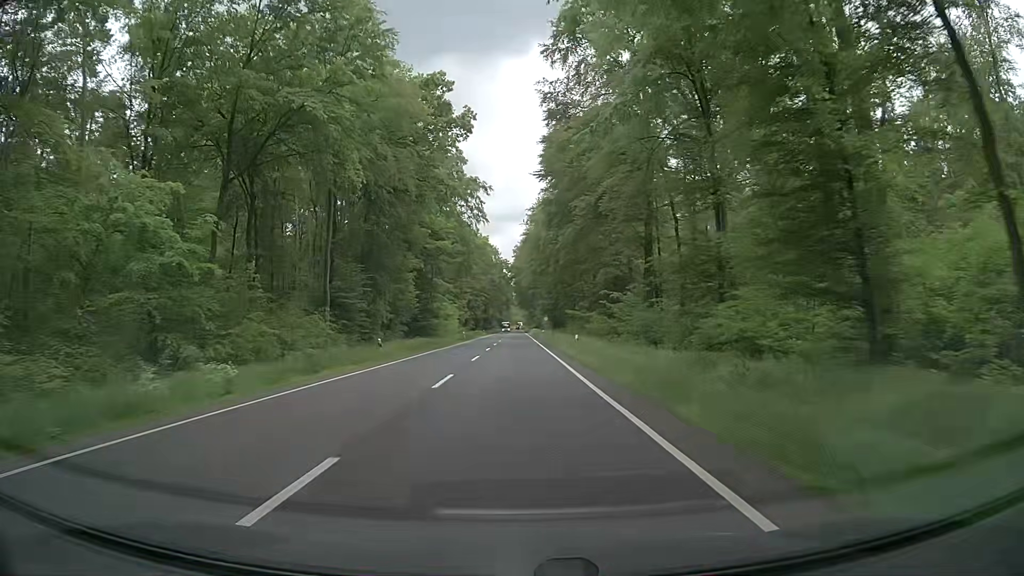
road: primary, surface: asphalt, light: Day
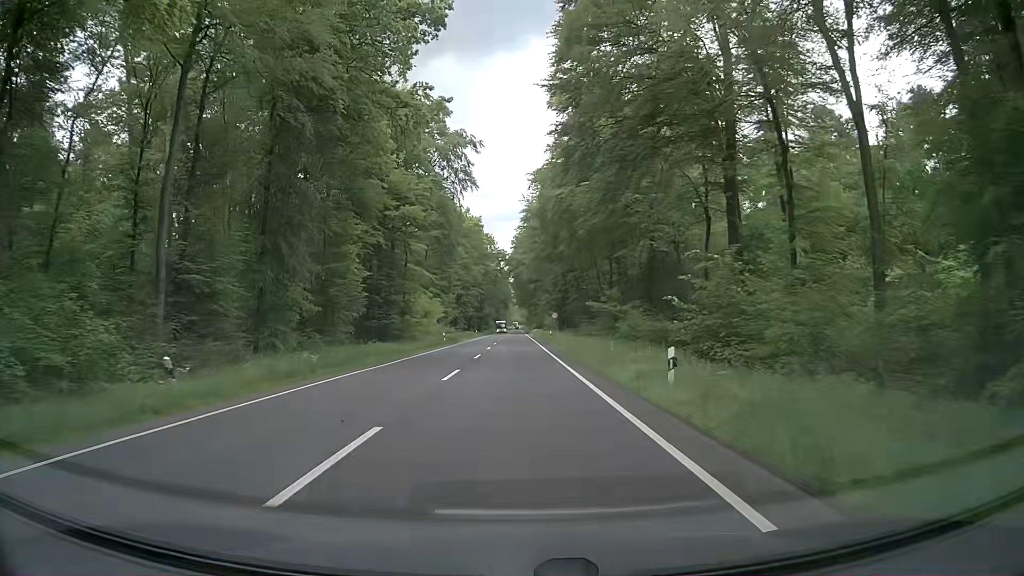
(0.0, +22.3) m; 0°
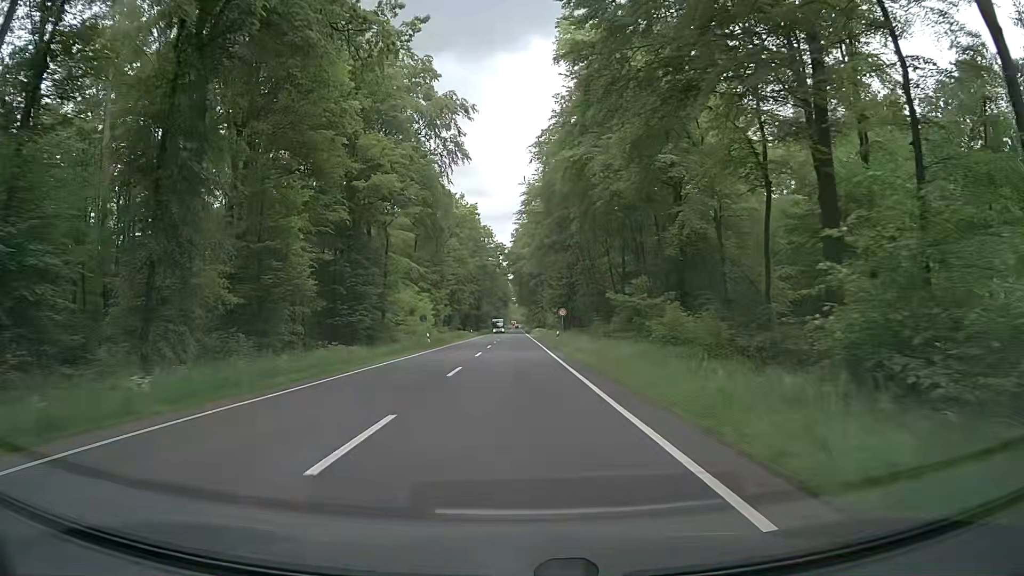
(0.0, +11.1) m; 0°
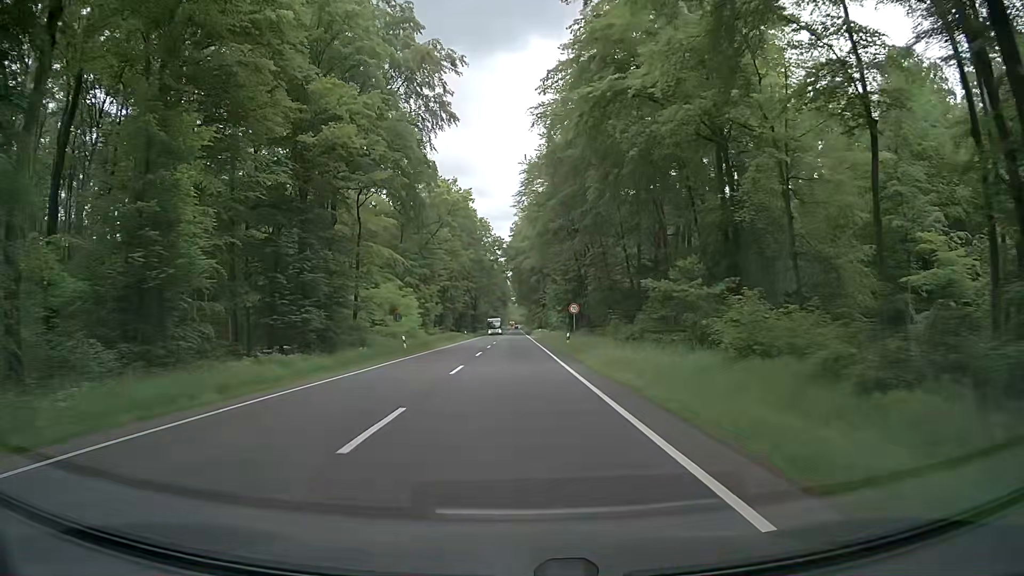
(0.0, +11.2) m; 0°
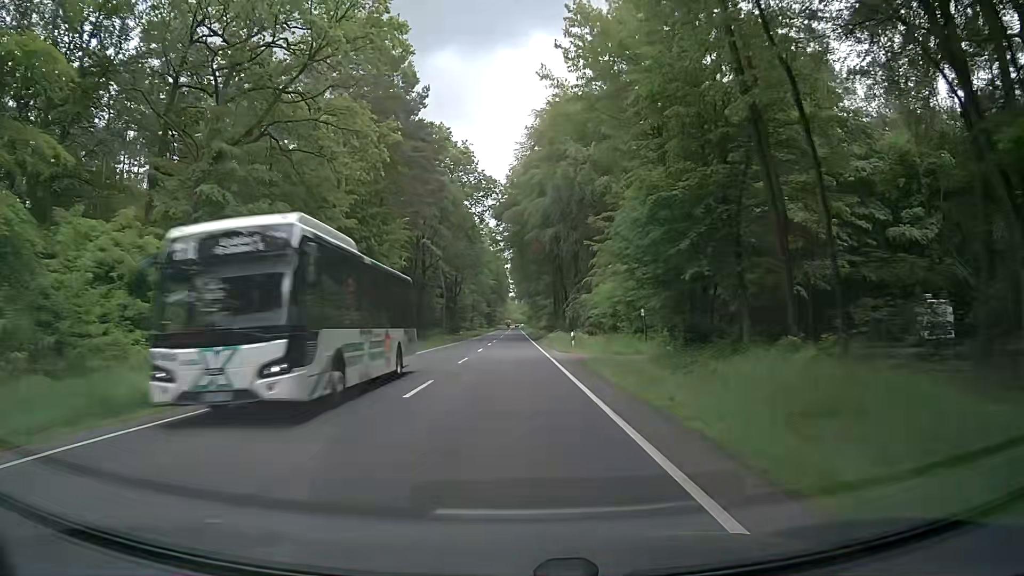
(+0.1, +55.7) m; 0°
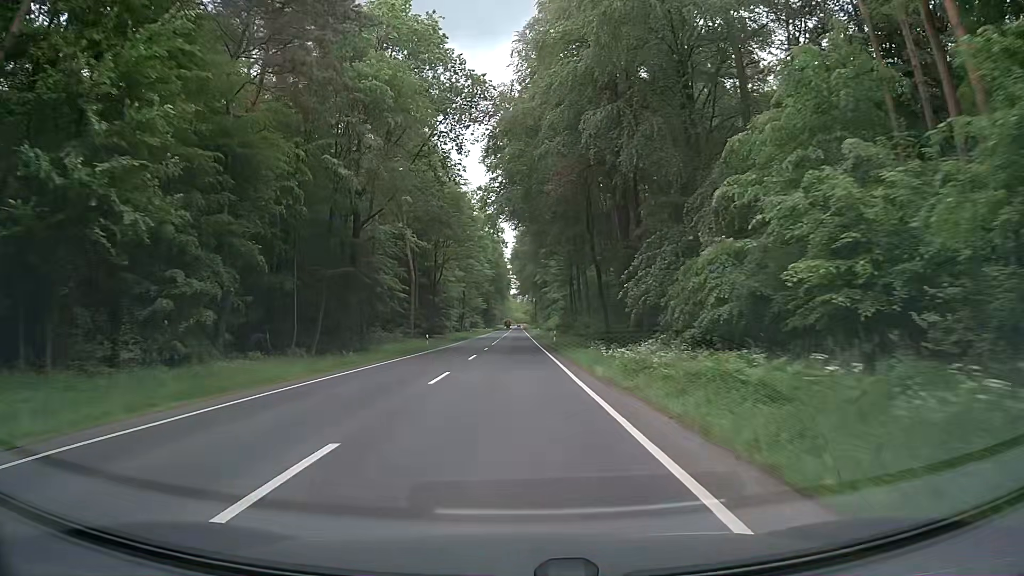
(0.0, +33.5) m; 0°
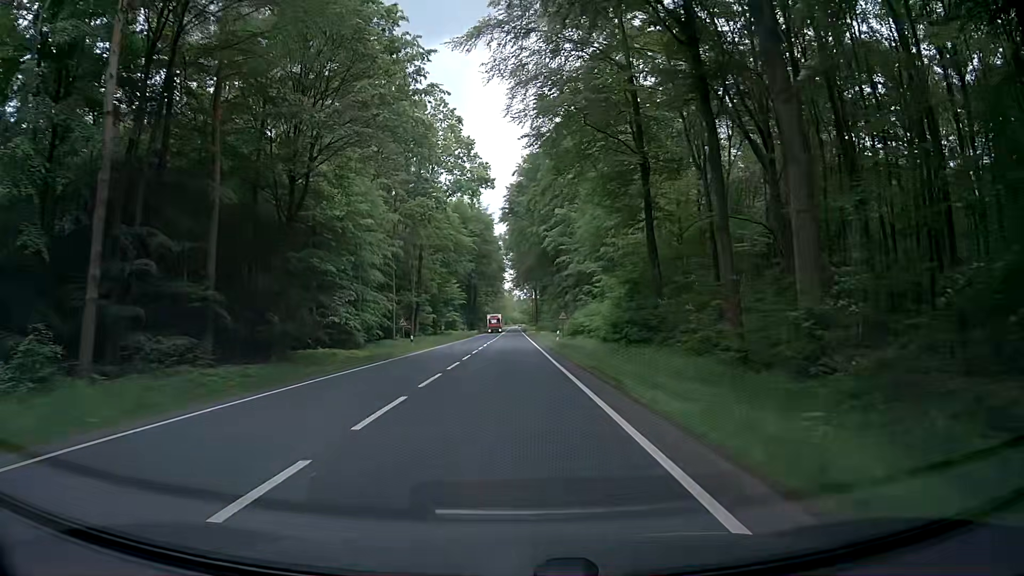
(-0.2, +55.8) m; 0°
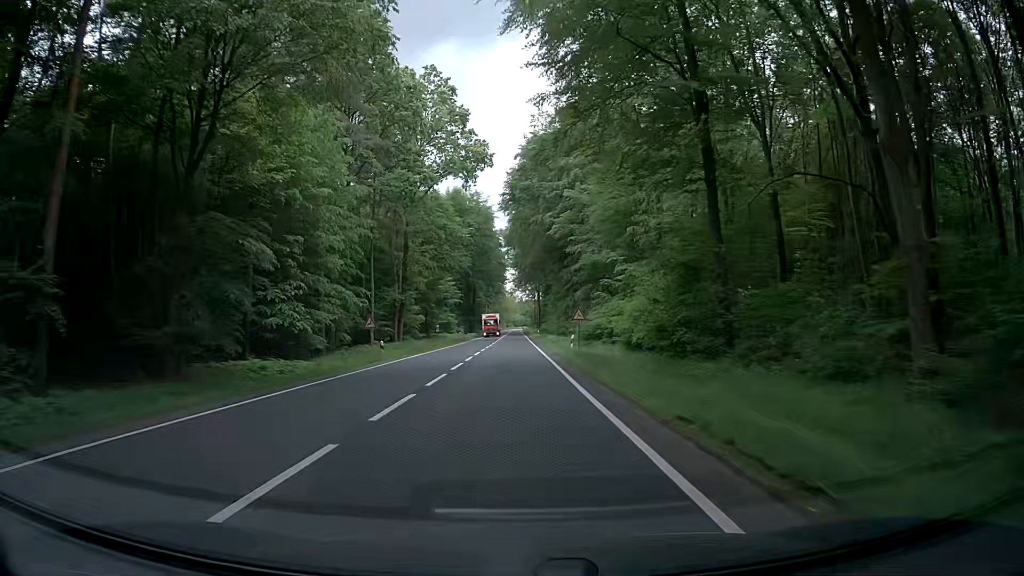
(-0.1, +11.1) m; 0°
(0, +10) (0, +20) (0, +30) (0, +40) (0, +50) (0, +60) (0, +70) (-1, +80) (-1, +90) (-1, +100) m
